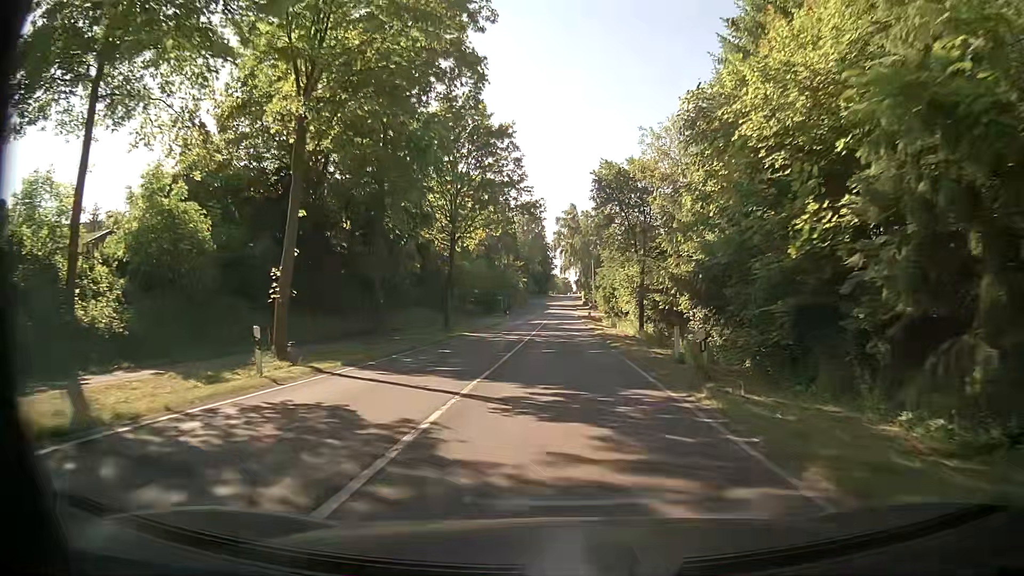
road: tertiary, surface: asphalt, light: Day
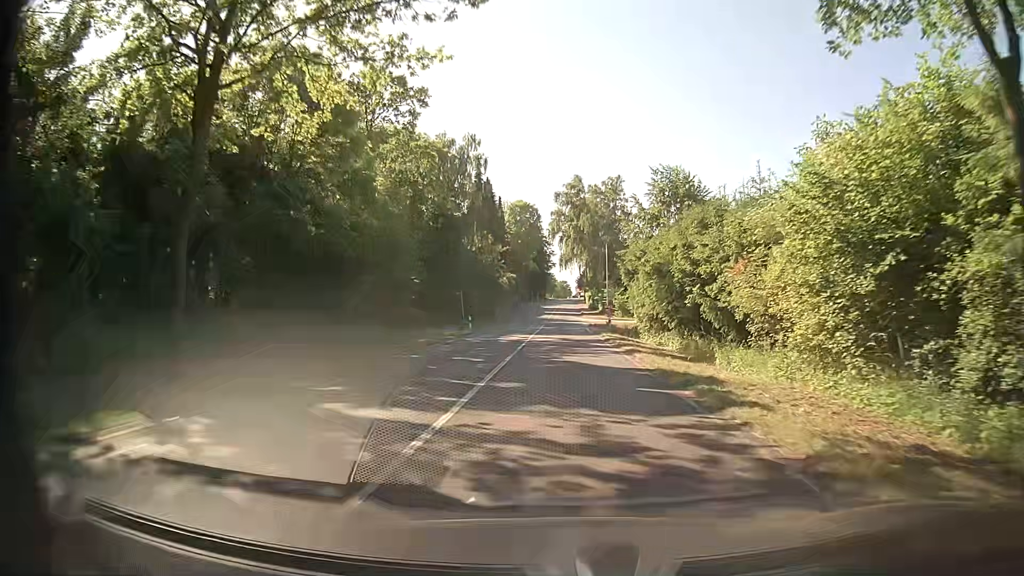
(+0.1, +31.9) m; +1°
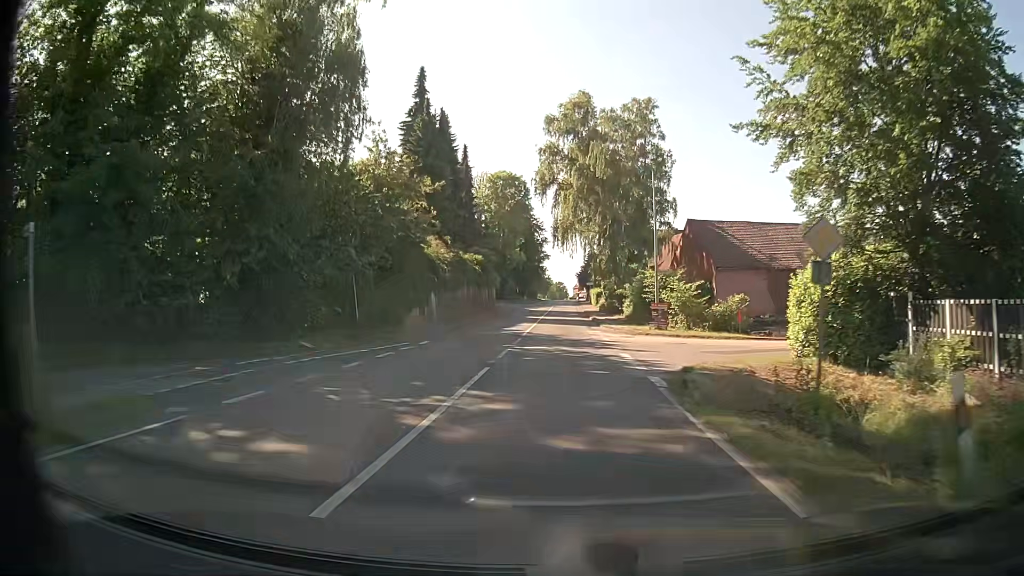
(-0.2, +39.9) m; 0°
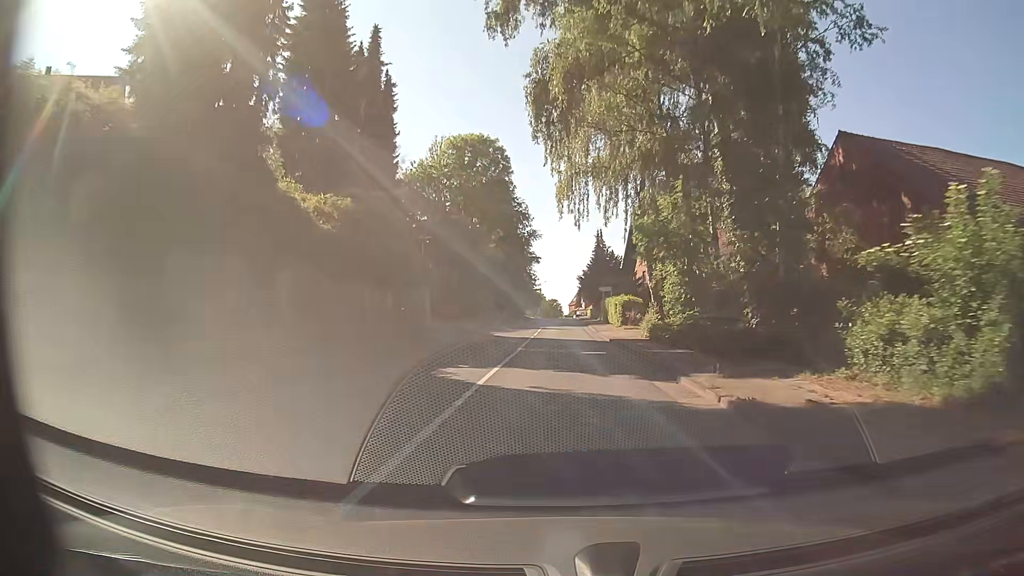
(-0.1, +39.9) m; +1°
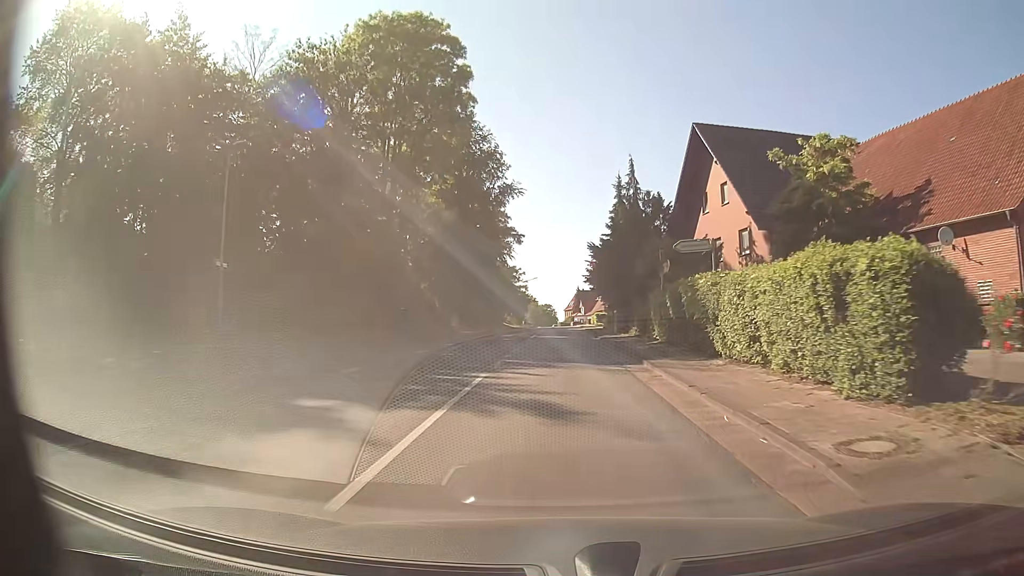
(+0.1, +39.7) m; +1°
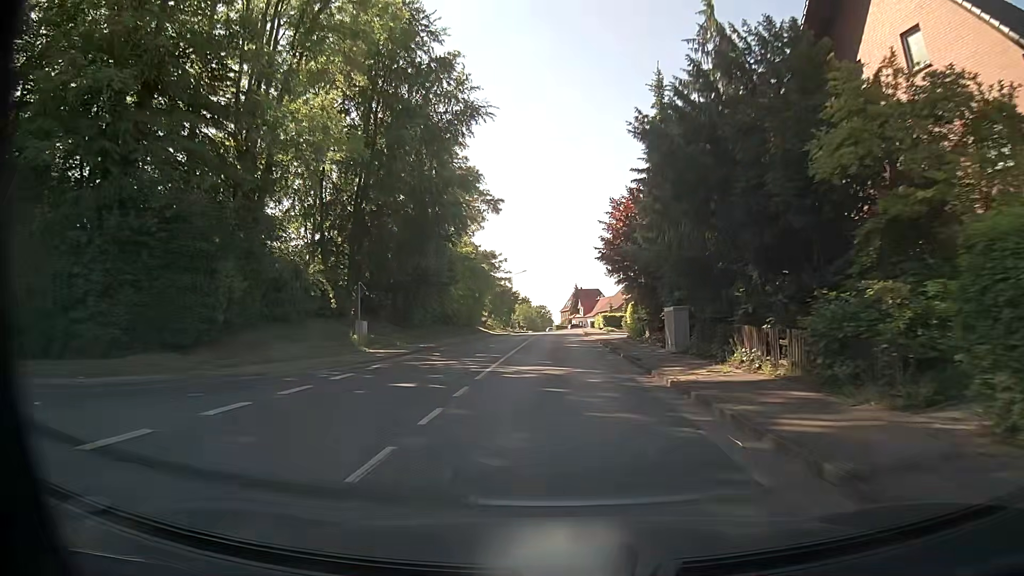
(-0.1, +23.9) m; 0°
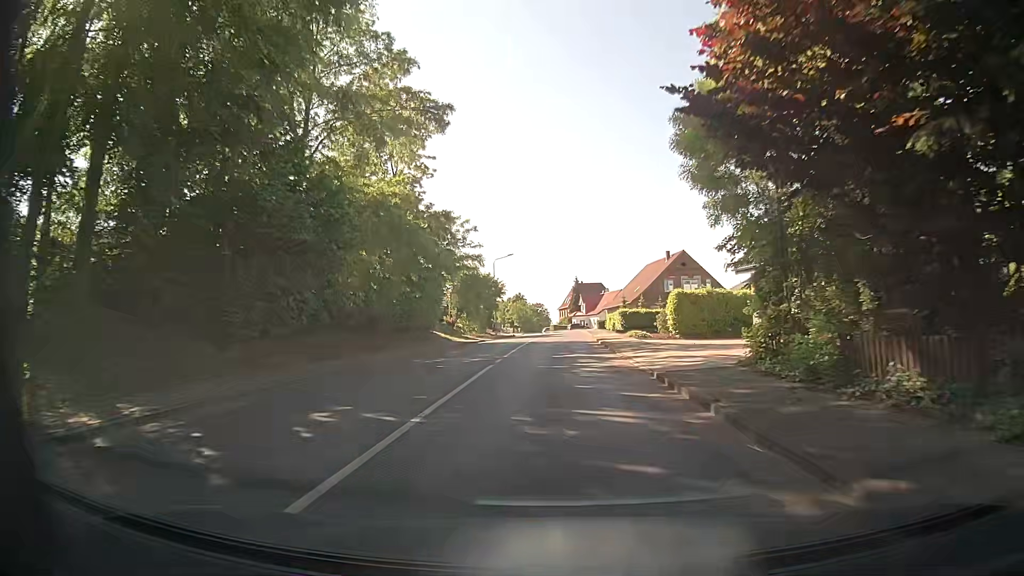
(+0.1, +24.1) m; 0°
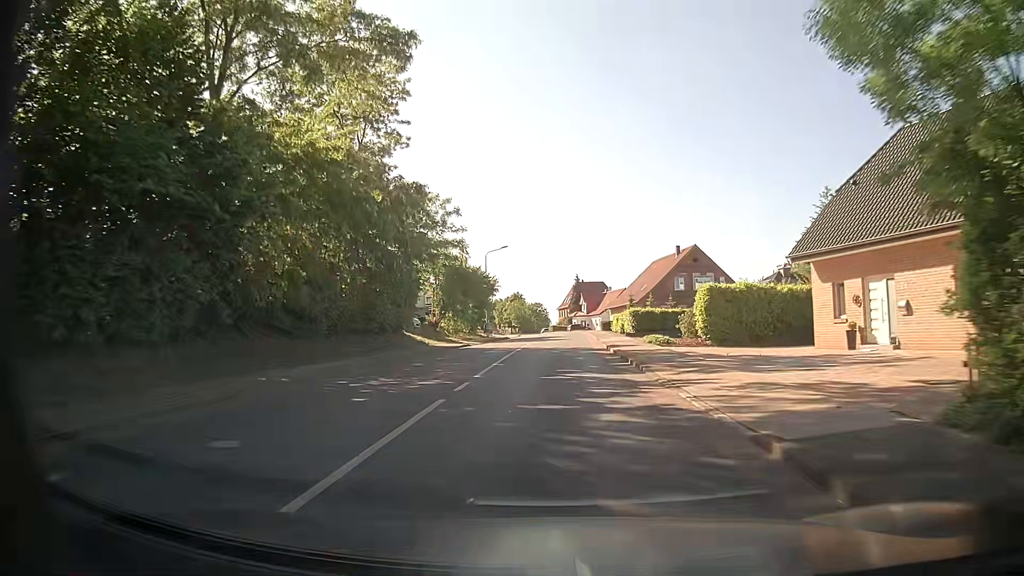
(0.0, +8.1) m; +1°
(0, +10) (0, +20) (0, +30) (0, +40) (0, +50) (0, +60) (-1, +70) (-1, +80) (-1, +90) (-2, +100) m
